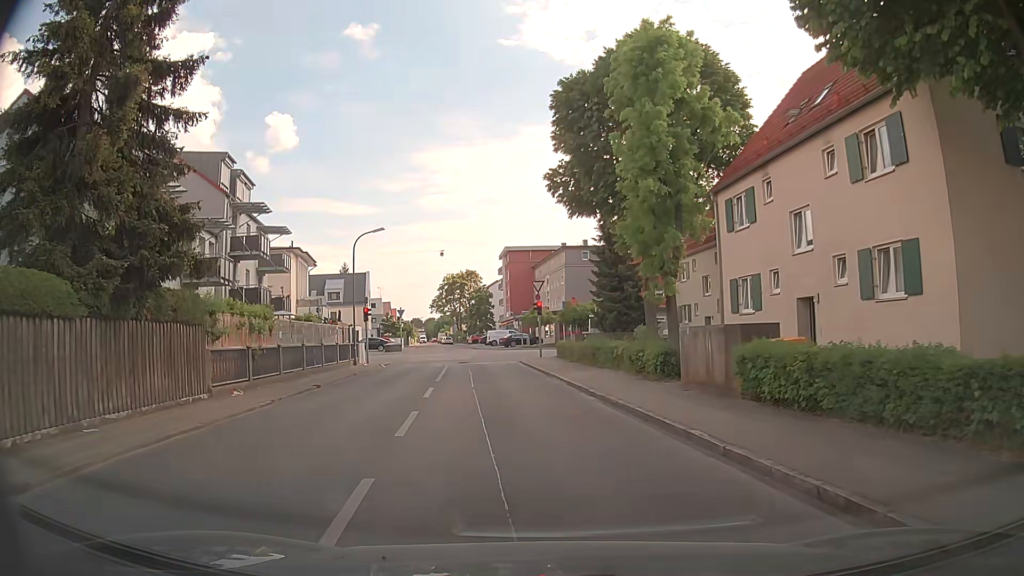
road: unclassified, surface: asphalt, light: Day
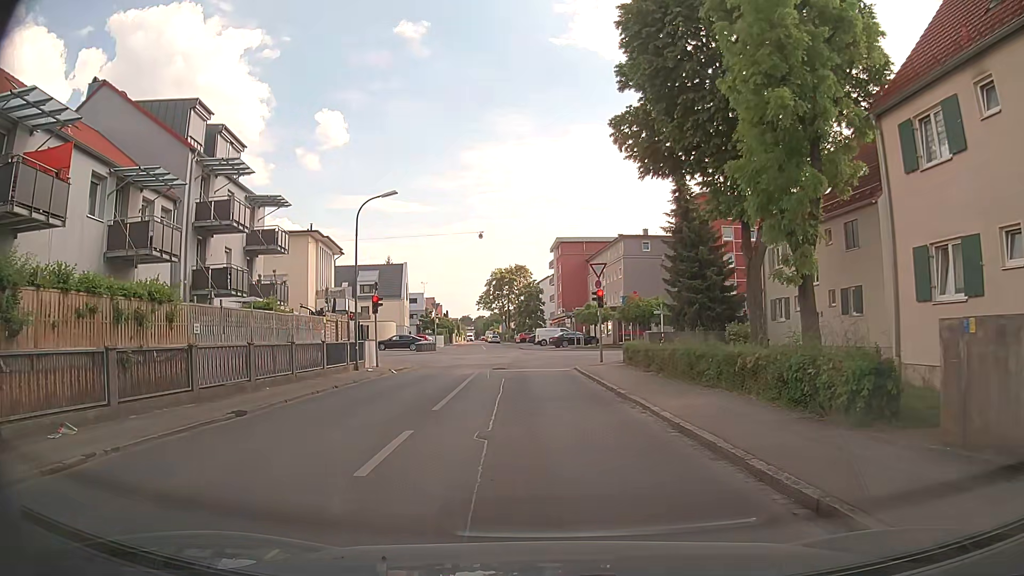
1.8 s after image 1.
(-0.4, +9.1) m; -4°
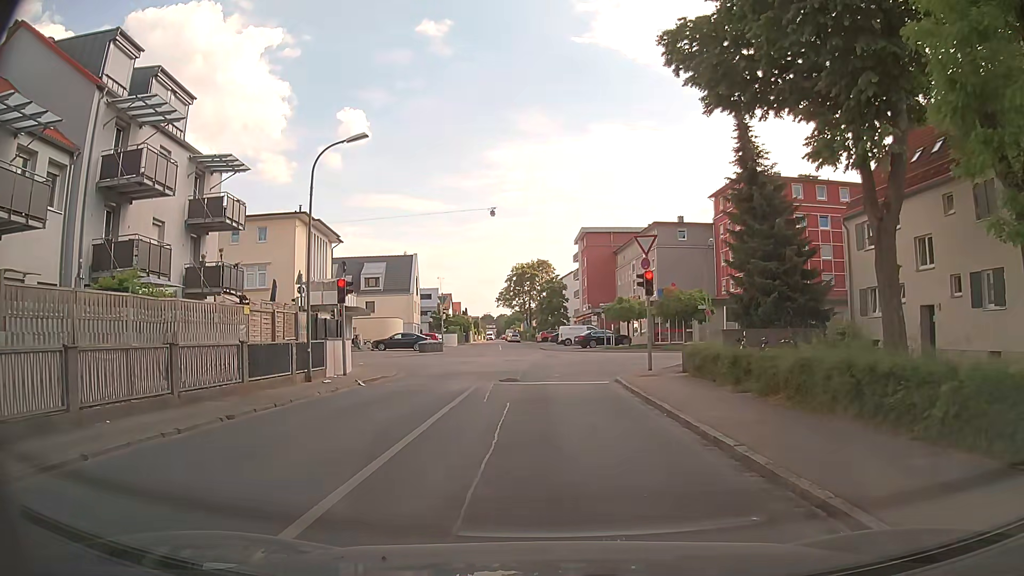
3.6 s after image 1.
(-0.3, +8.3) m; -3°
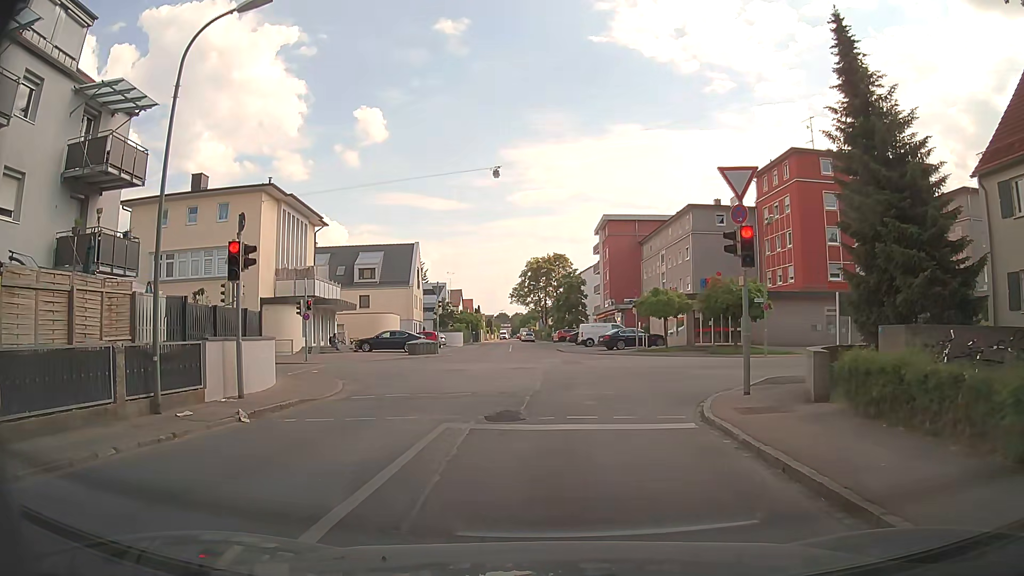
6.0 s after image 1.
(-0.1, +9.3) m; -3°
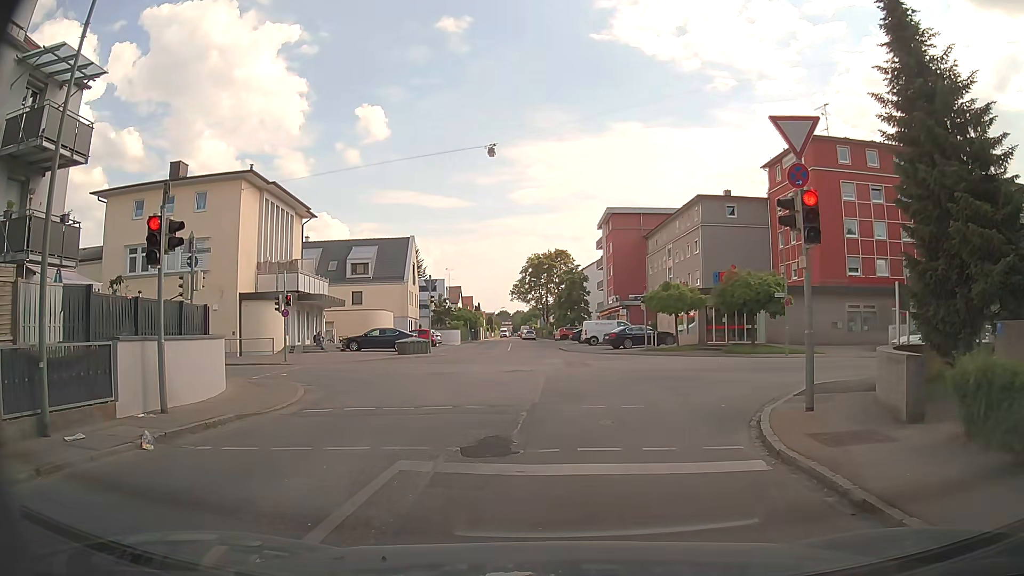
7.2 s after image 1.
(+0.1, +3.1) m; +1°
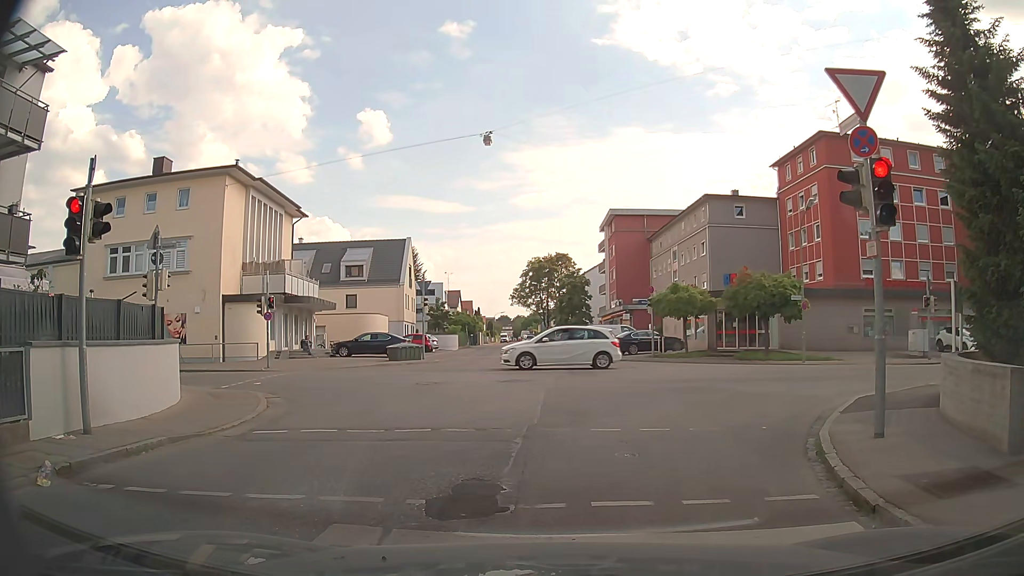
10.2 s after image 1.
(0.0, +2.3) m; 0°
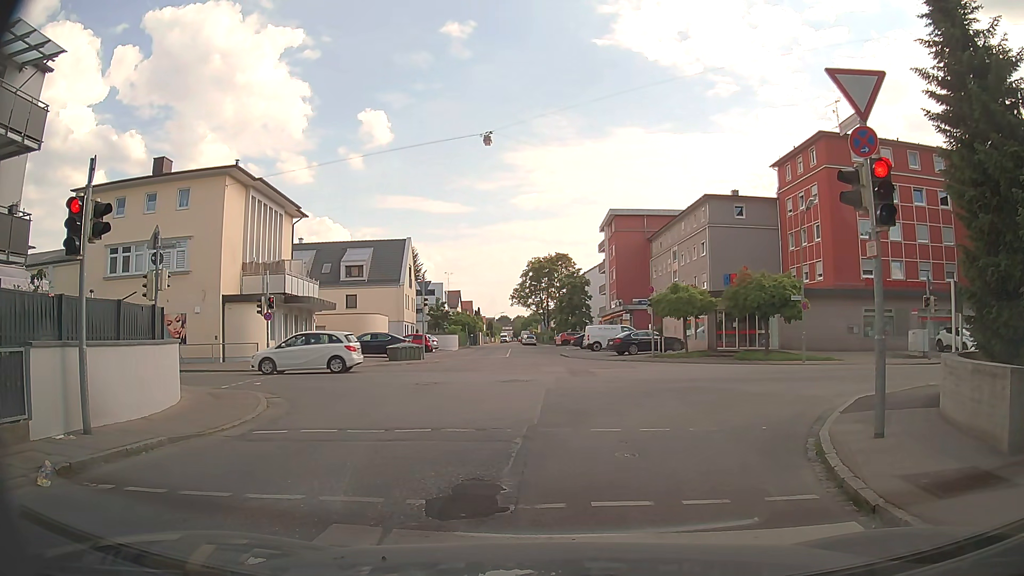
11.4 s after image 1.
(0.0, 0.0) m; 0°
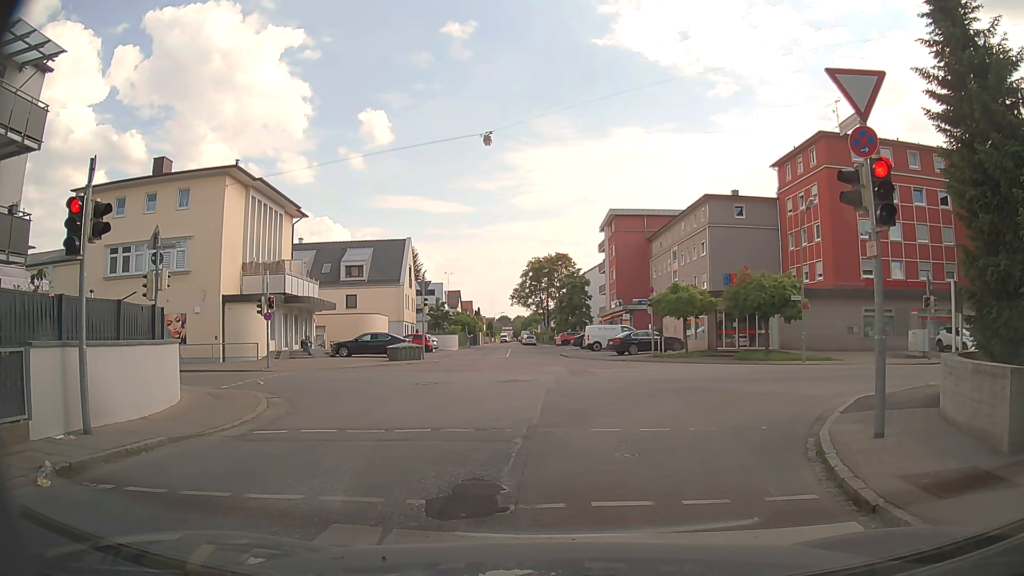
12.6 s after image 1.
(0.0, 0.0) m; 0°
(0, +10) (0, +20) (0, +30) (-1, +40) (-1, +50) (-2, +60) (-2, +70) (-4, +80) (-5, +90) (-6, +100) m
